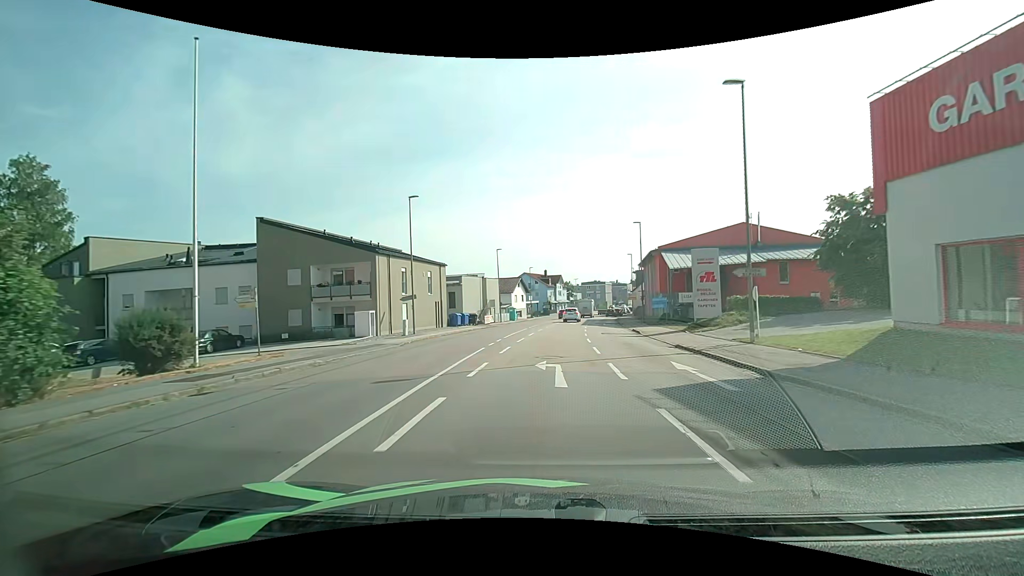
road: tertiary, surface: asphalt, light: Day
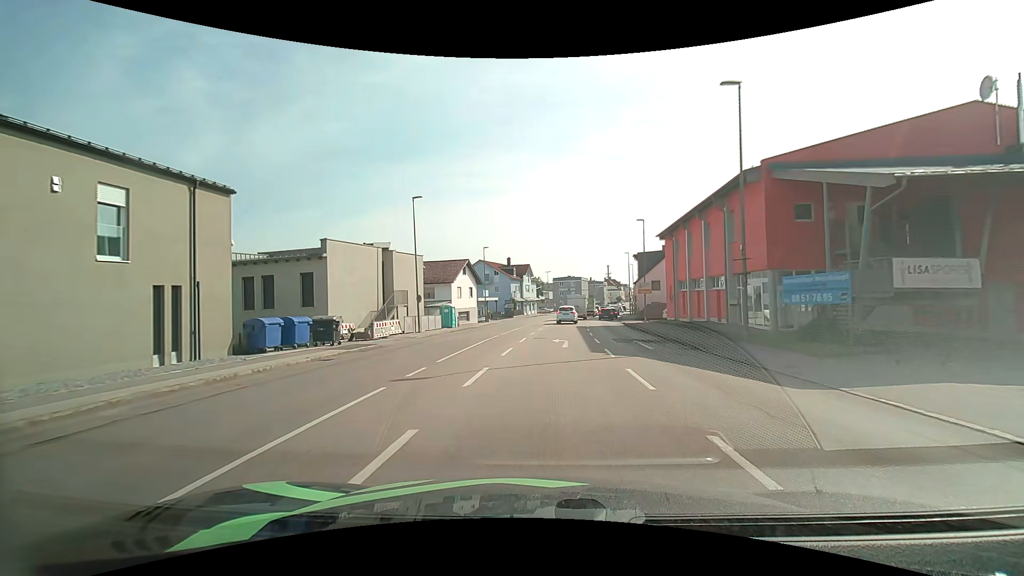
(+1.2, +31.8) m; +4°
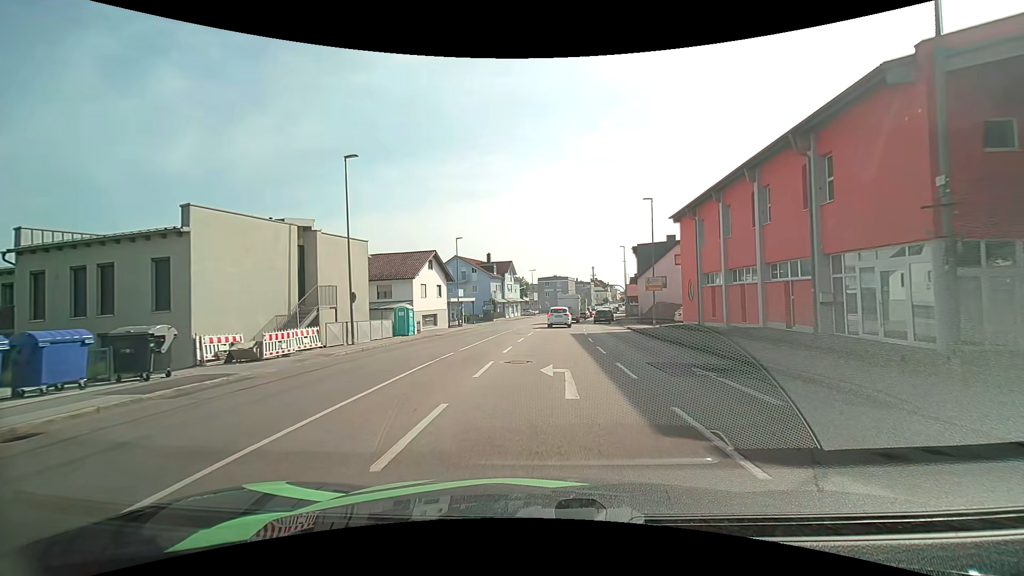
(+0.1, +10.4) m; +2°
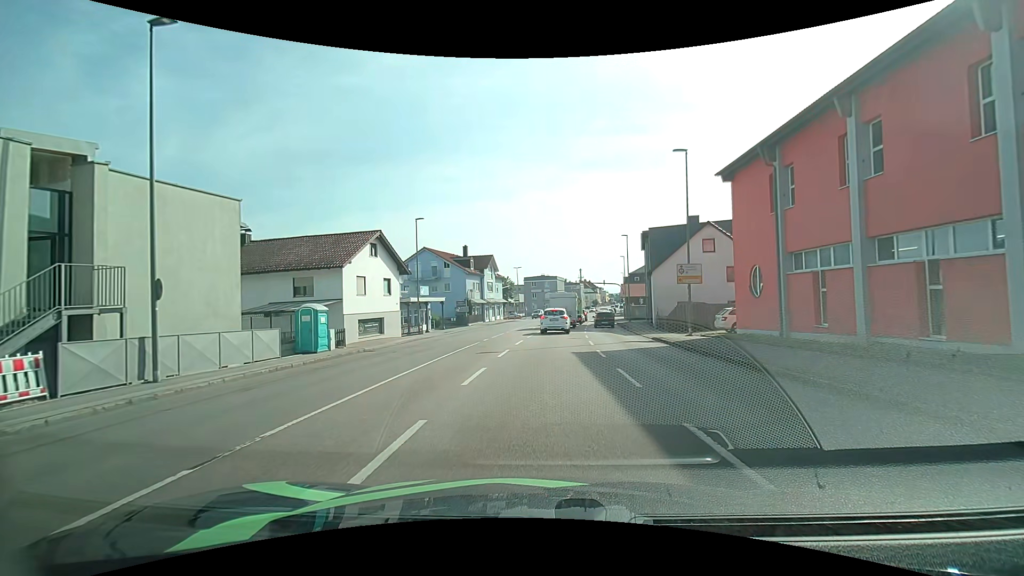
(+0.2, +12.7) m; +1°
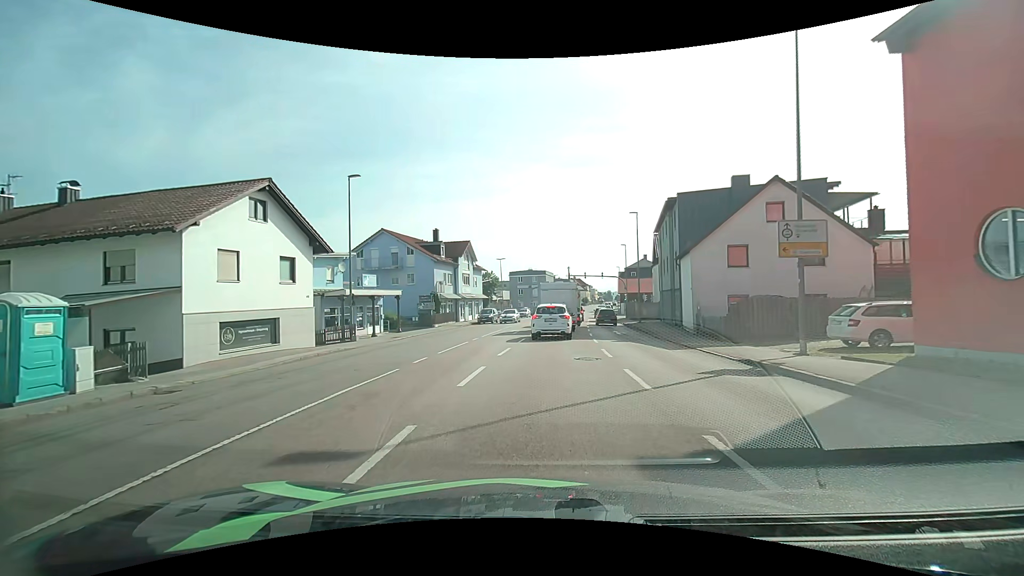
(+0.2, +12.7) m; +2°
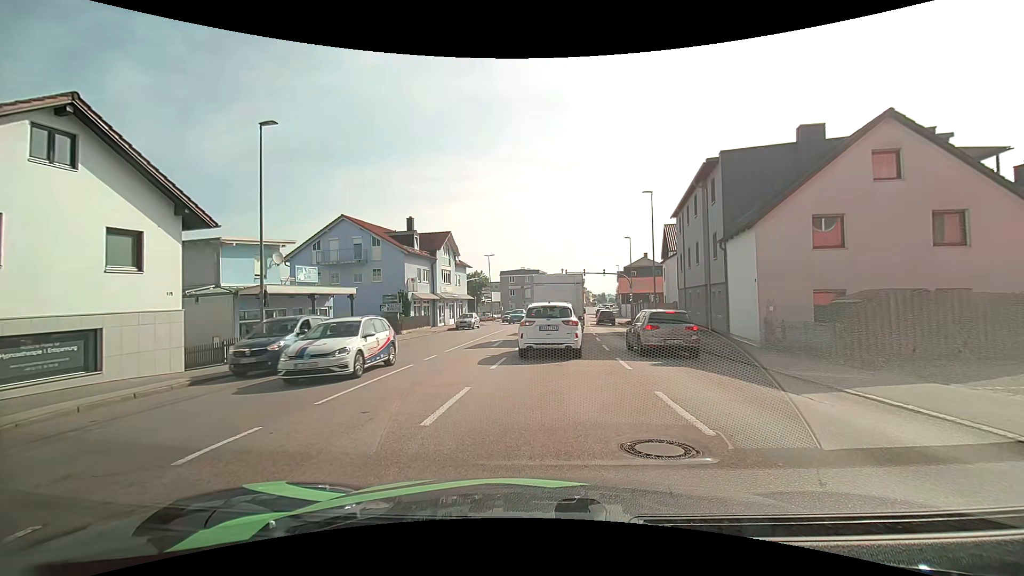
(0.0, +8.7) m; 0°
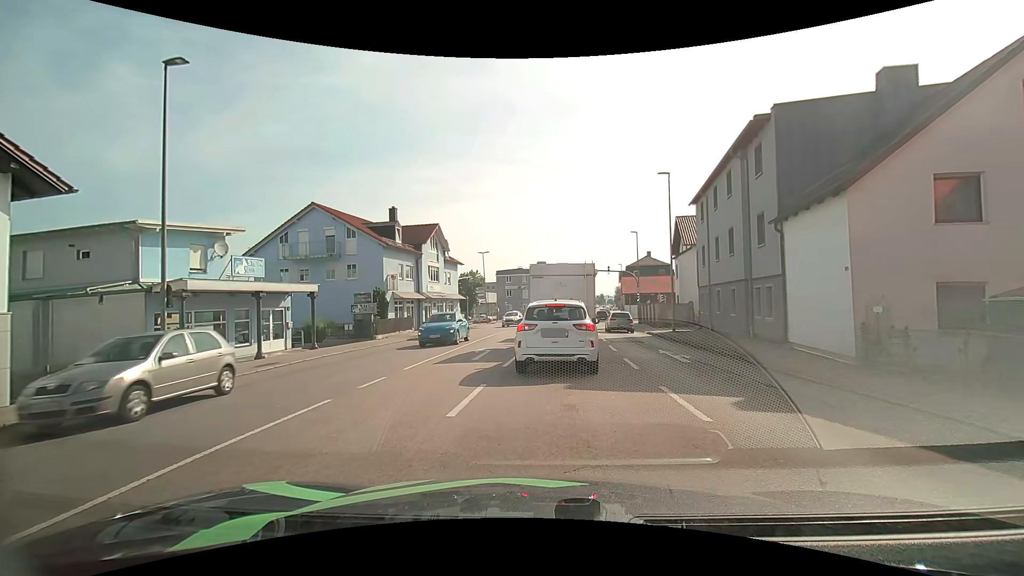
(0.0, +5.4) m; +1°
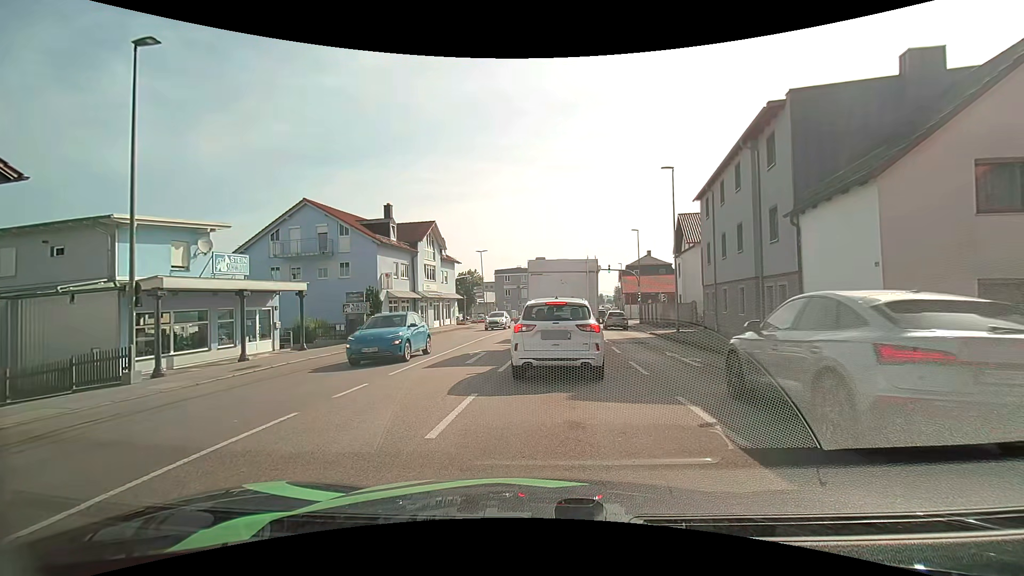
(0.0, +1.1) m; 0°
